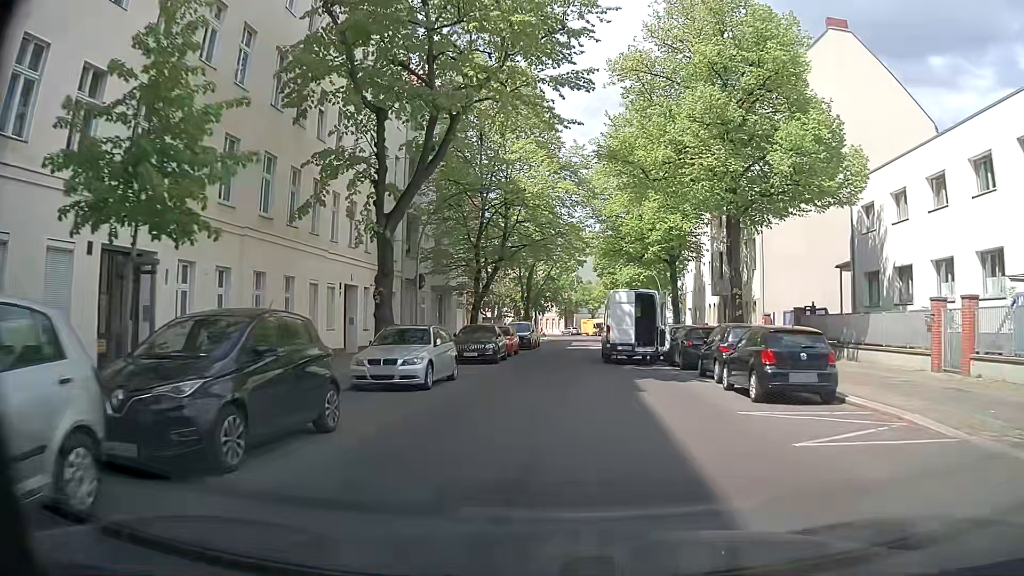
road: residential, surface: asphalt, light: Day
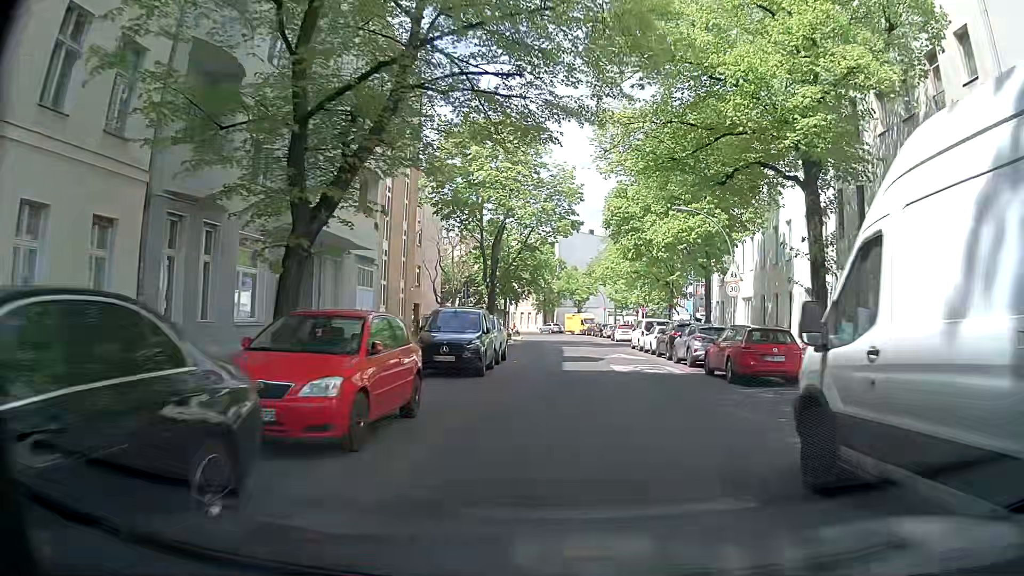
(+0.8, +24.4) m; +3°
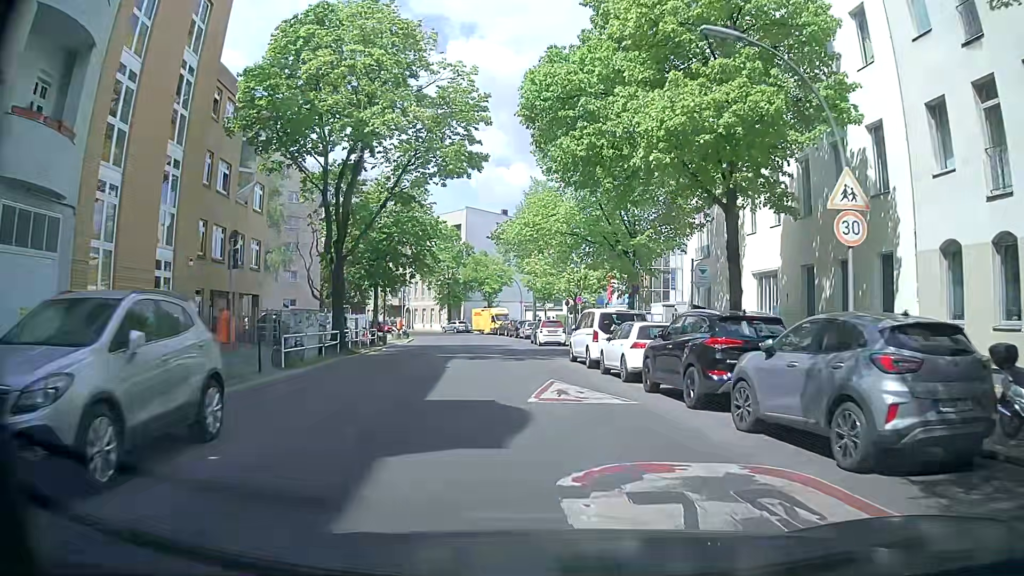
(+1.5, +17.6) m; +8°
(0, +10) (-1, +20) (-2, +30) (-3, +40) (-4, +50) (-5, +60) (-8, +69) (-12, +78) (-18, +87) (-24, +95) m
